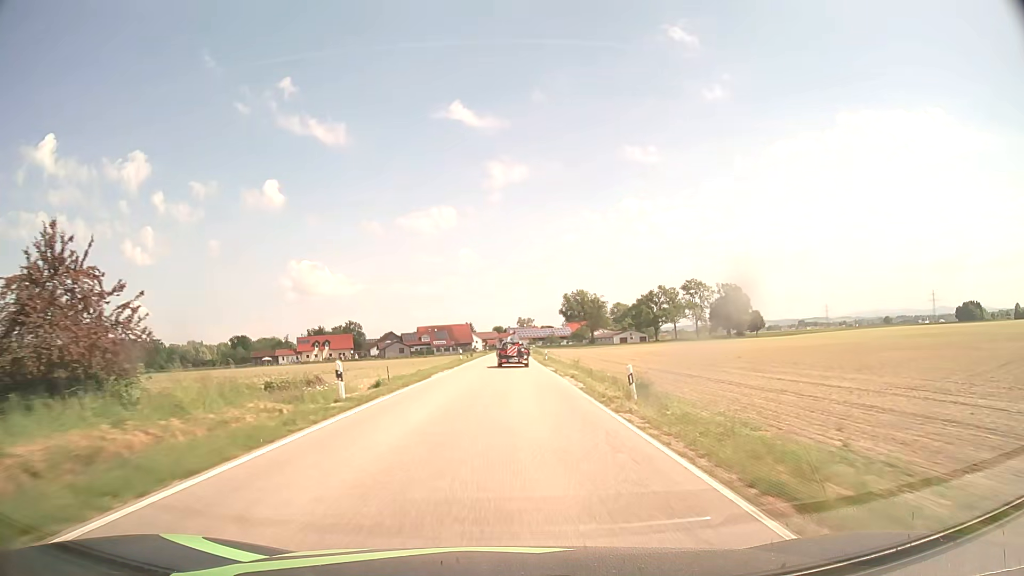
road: secondary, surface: asphalt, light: Day
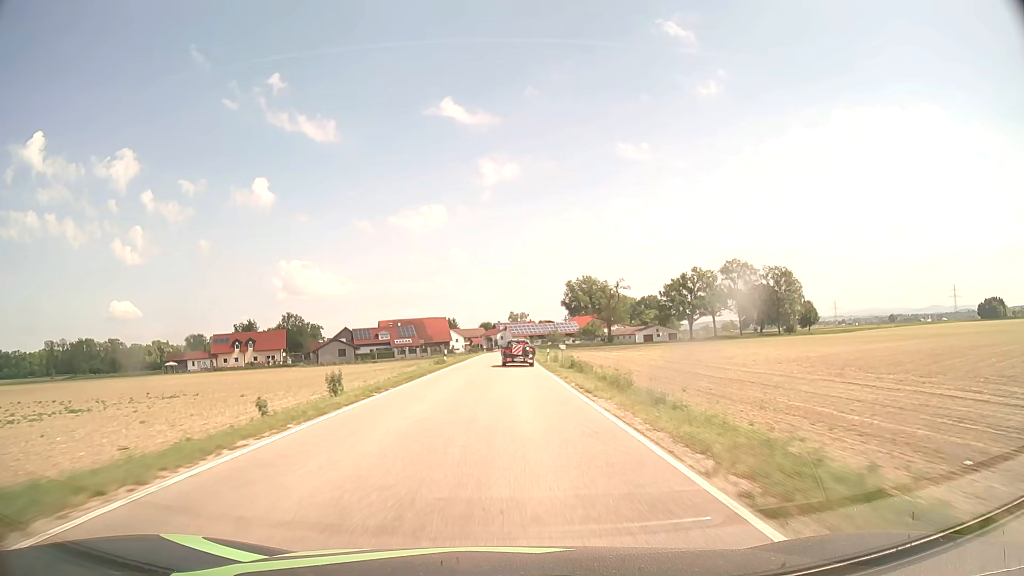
(+0.3, +59.5) m; +1°
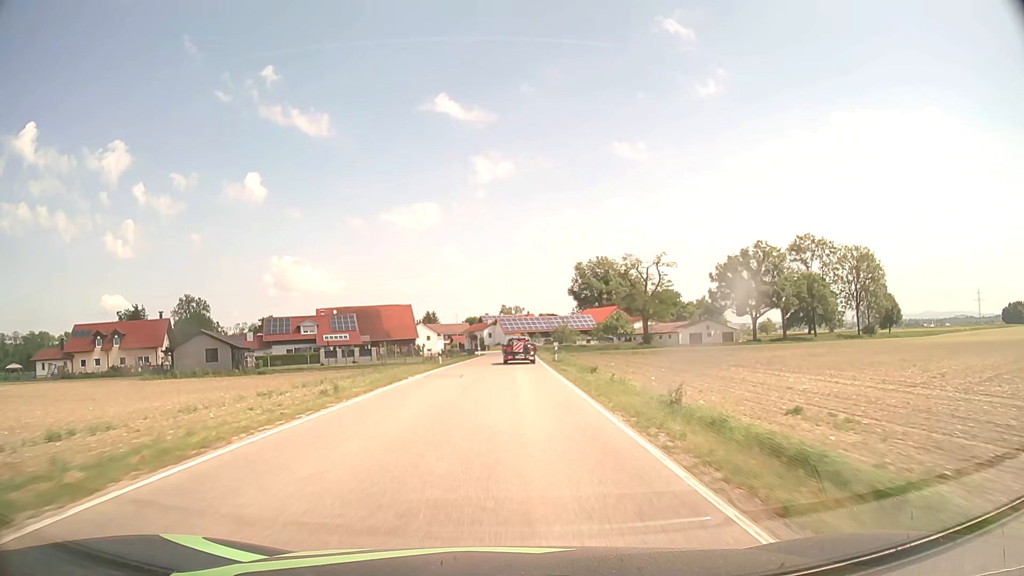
(+0.2, +56.2) m; +1°
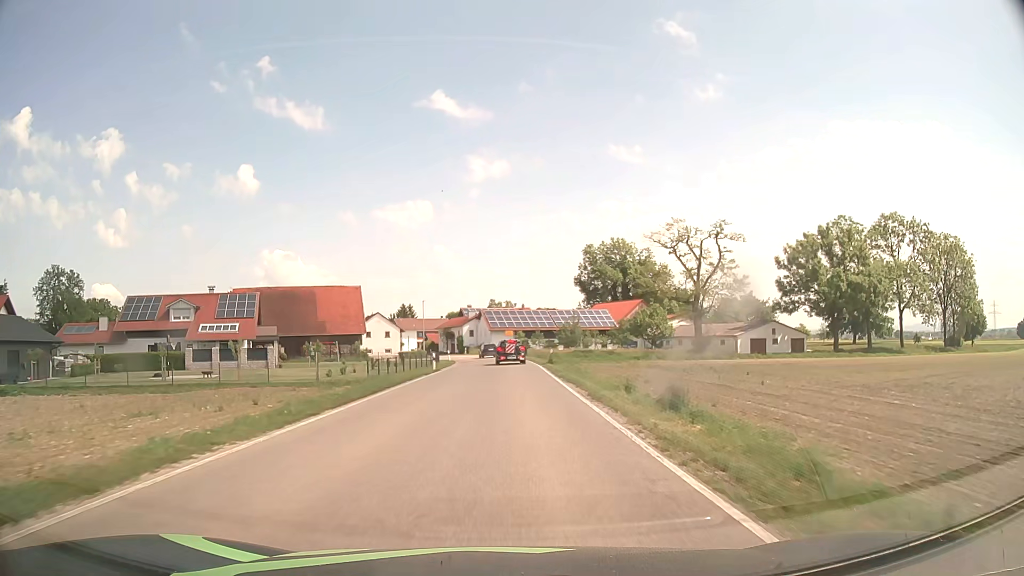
(+0.2, +40.2) m; +1°
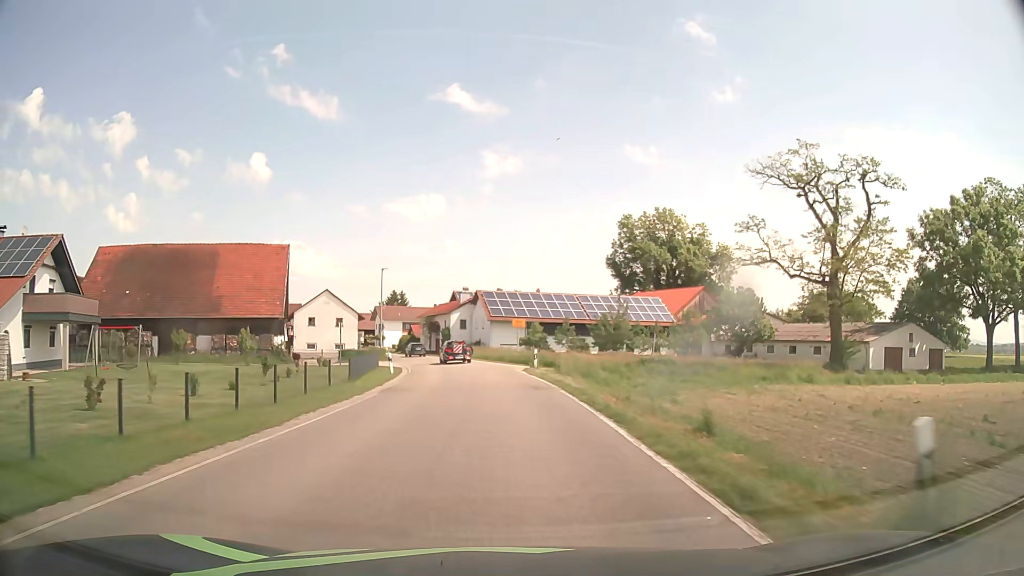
(+0.2, +35.9) m; -1°
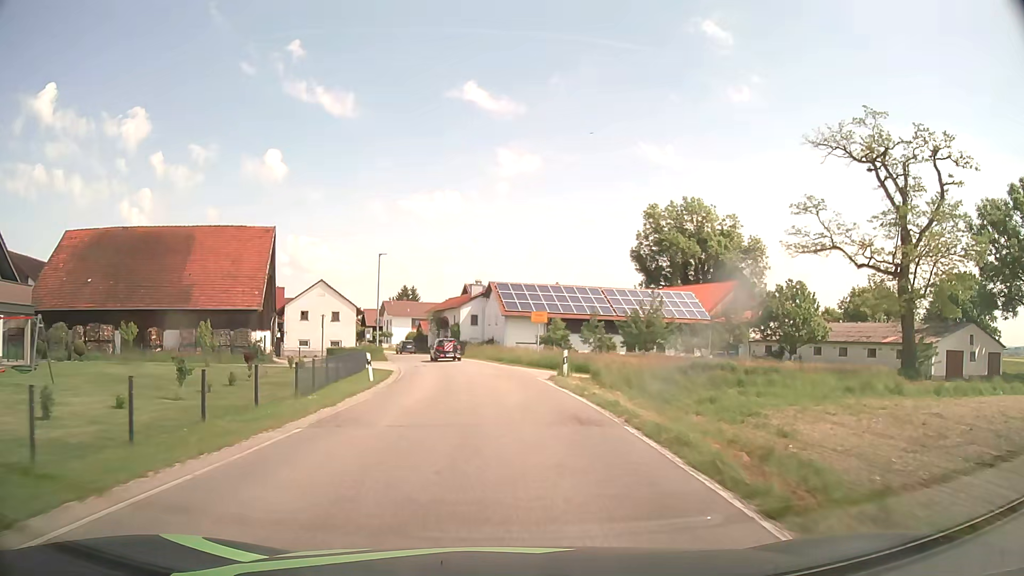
(-0.1, +8.3) m; -1°
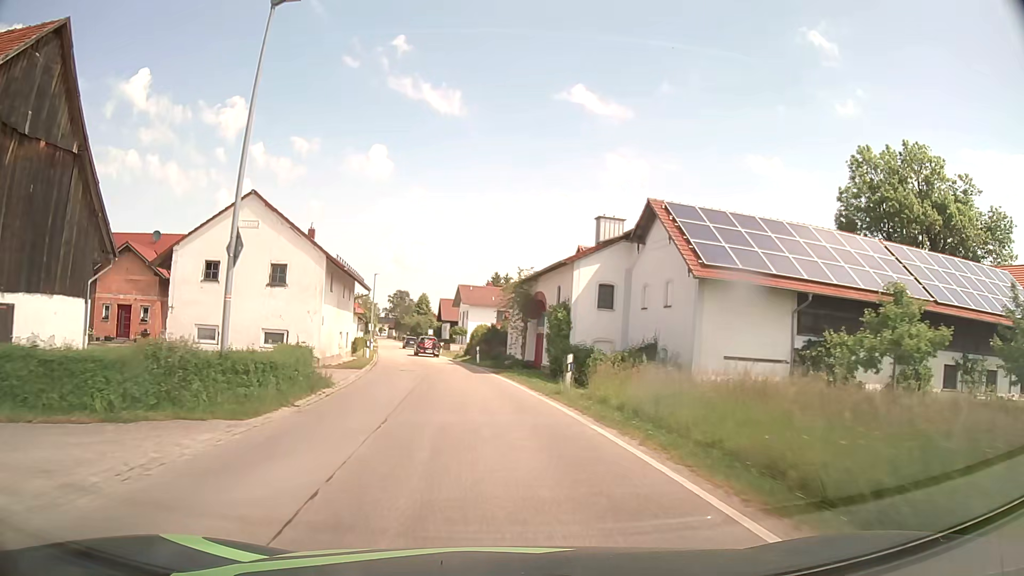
(-2.7, +39.8) m; -9°
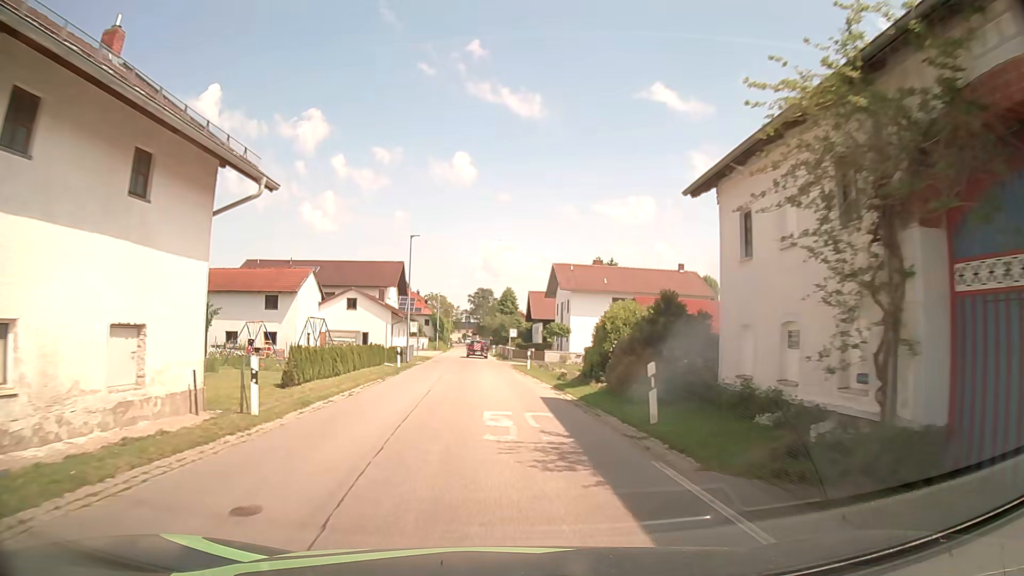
(-2.4, +31.0) m; -7°
